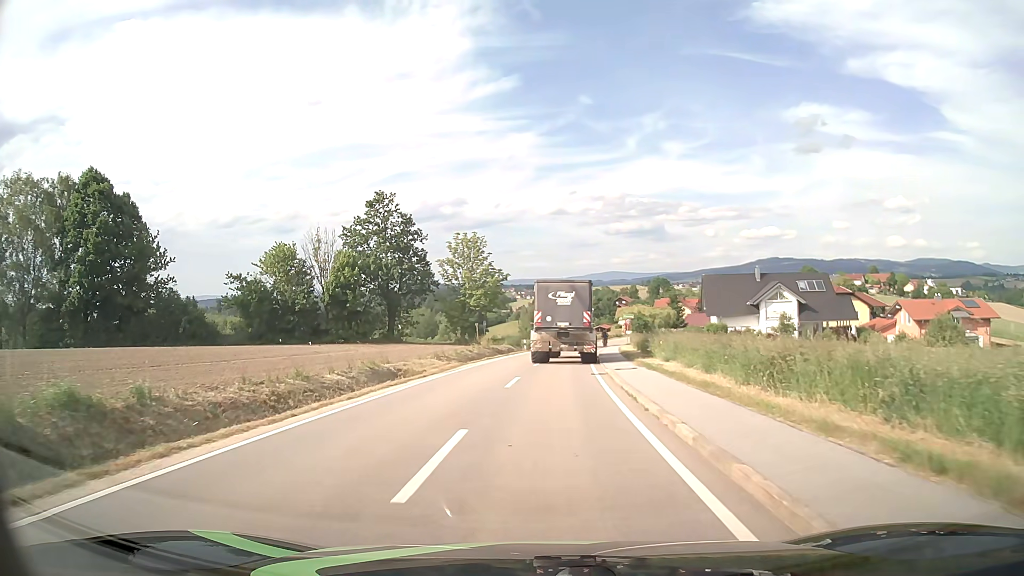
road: tertiary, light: Day
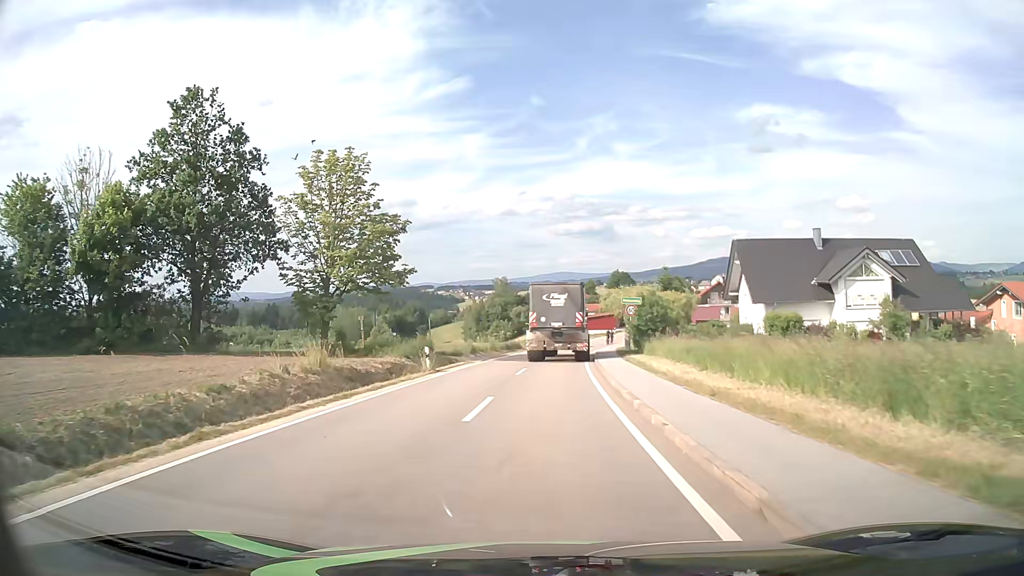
(+1.1, +30.0) m; +5°
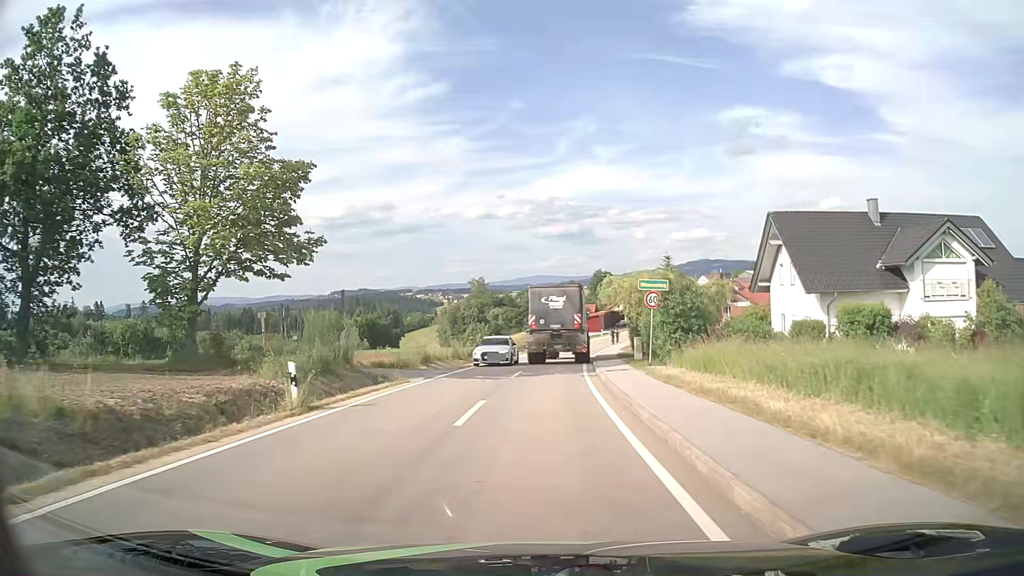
(+0.1, +12.4) m; +2°
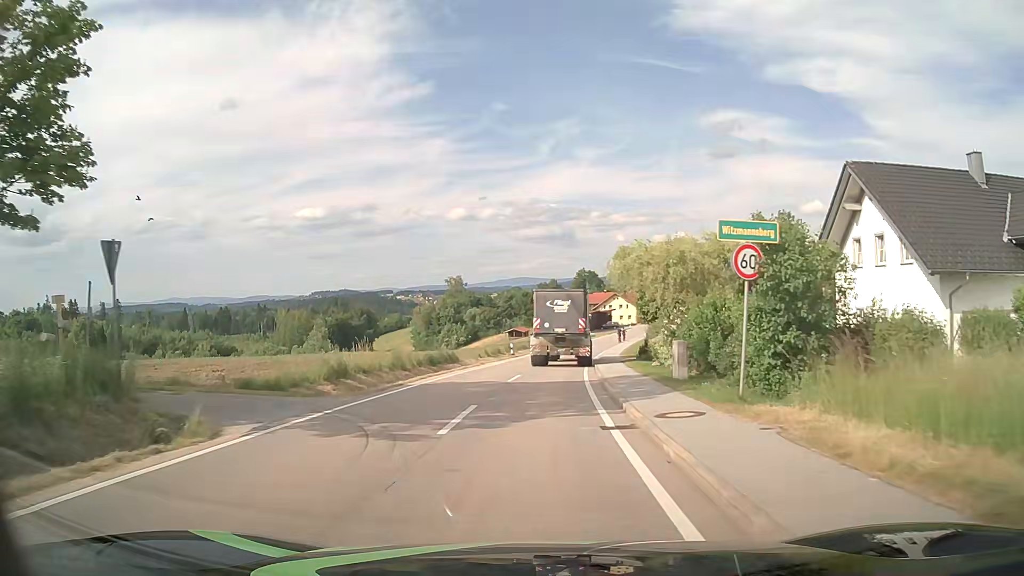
(+0.2, +12.7) m; +2°
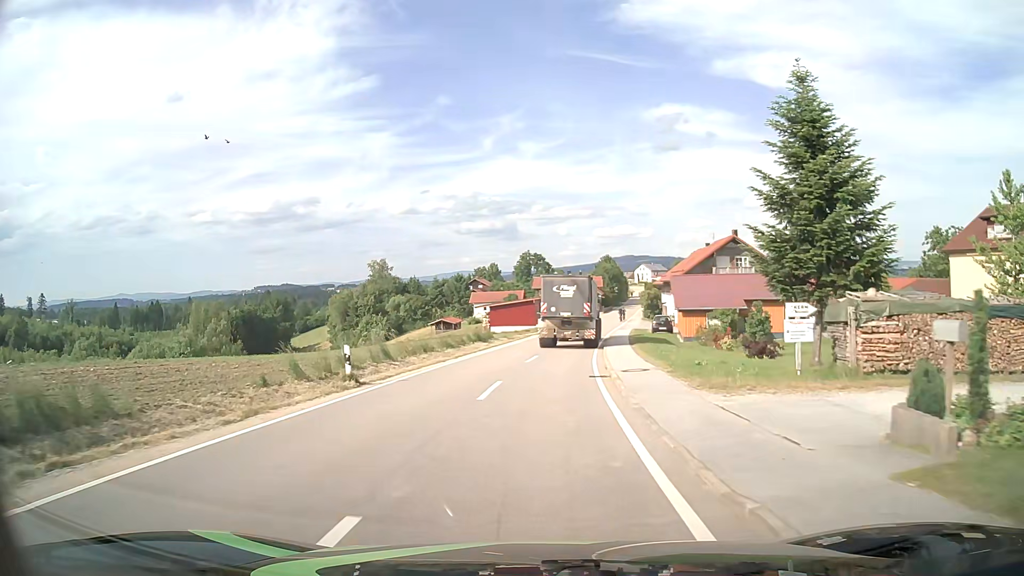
(+1.3, +32.2) m; +5°
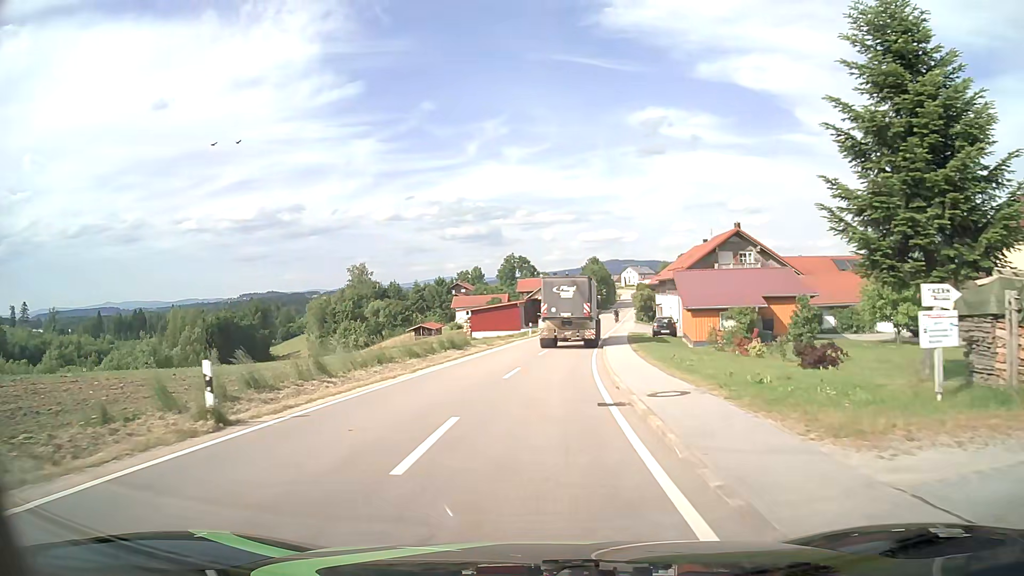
(+0.1, +6.5) m; +2°
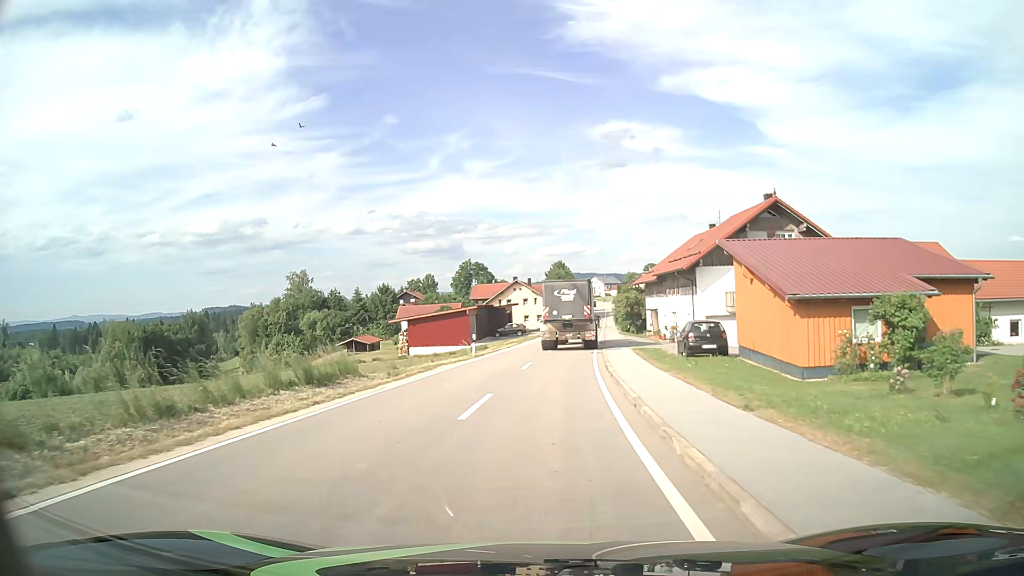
(+0.6, +19.5) m; +3°
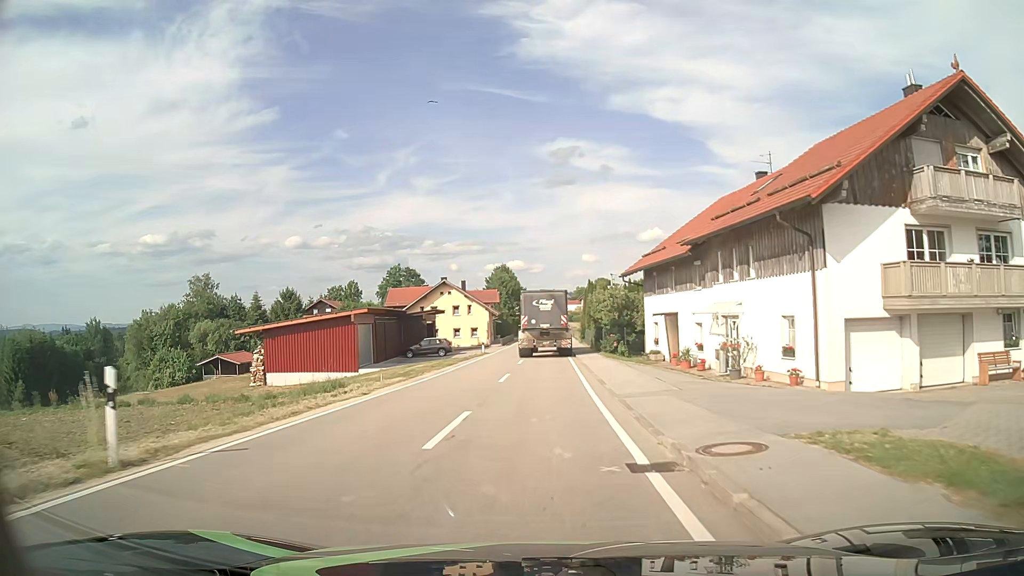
(+1.0, +26.2) m; +5°
(0, +10) (0, +20) (0, +30) (+1, +40) (+1, +50) (+1, +60) (+1, +70) (+2, +80) (+2, +90) (+2, +100) m
